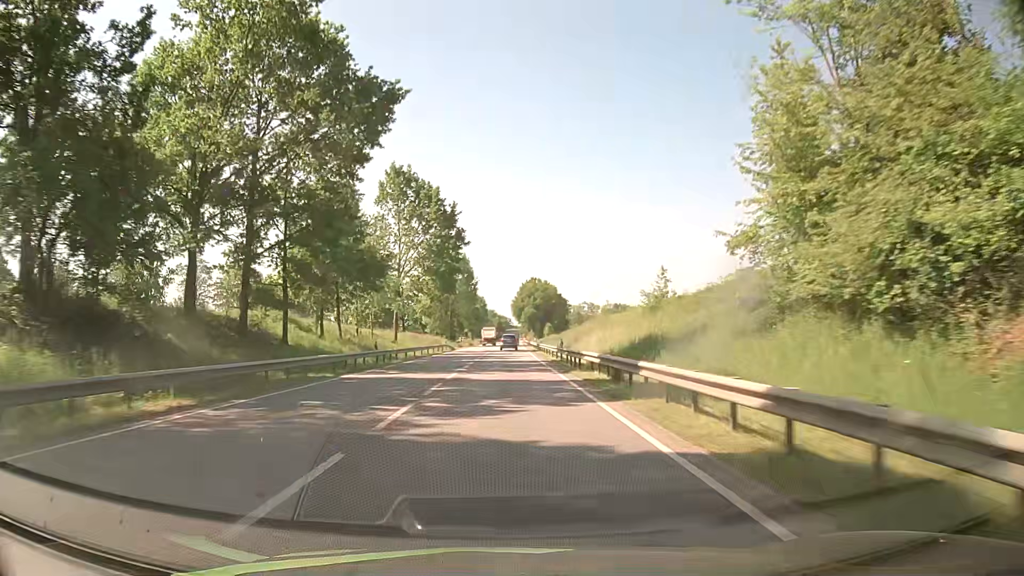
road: primary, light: Day
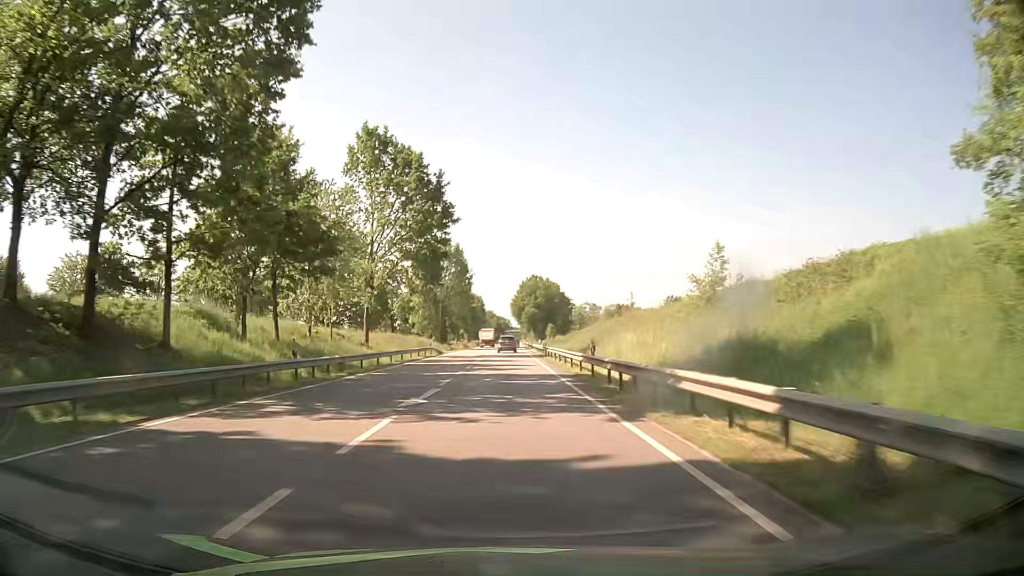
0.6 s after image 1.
(-0.2, +13.8) m; -1°
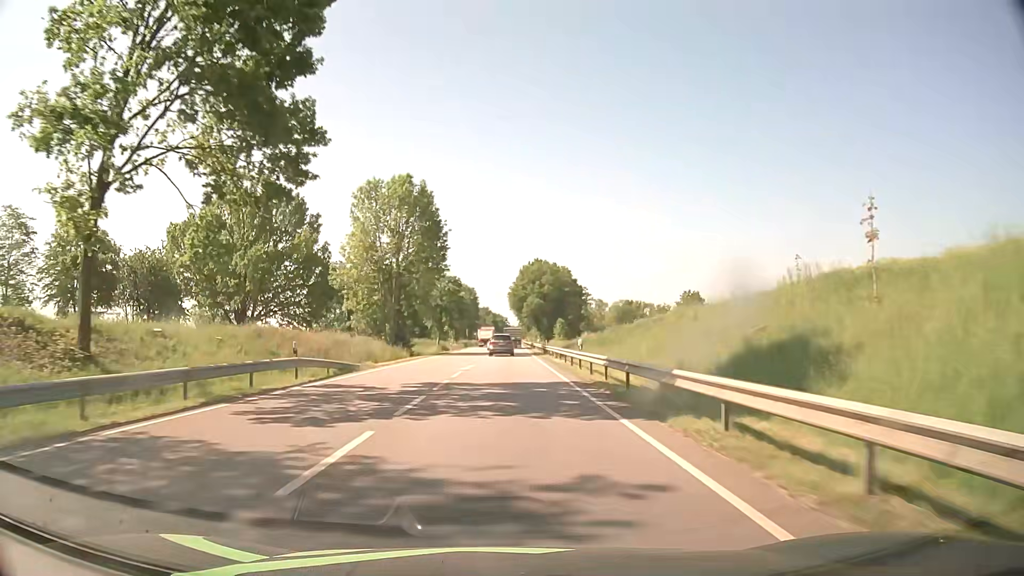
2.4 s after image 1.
(+0.2, +37.9) m; 0°
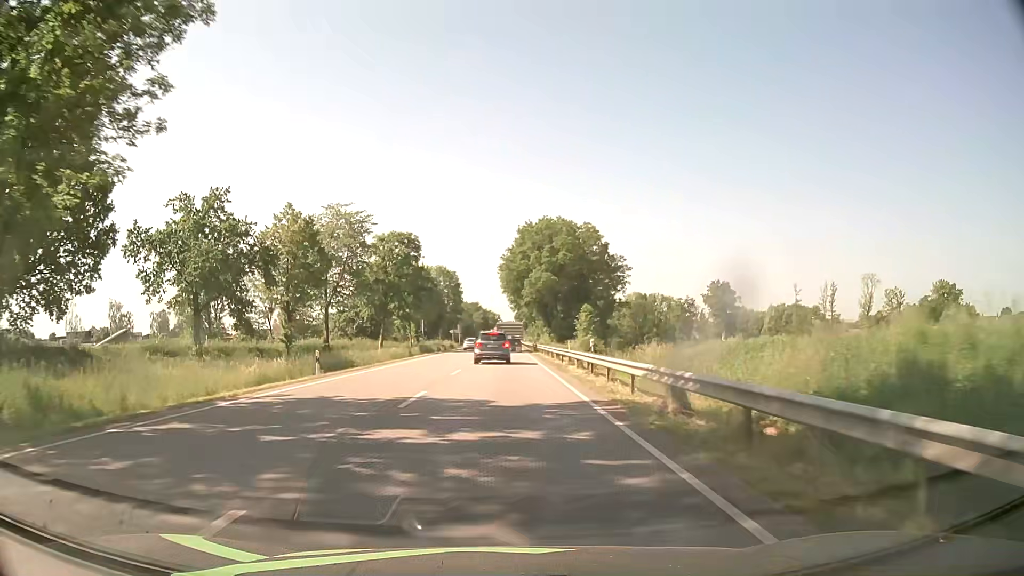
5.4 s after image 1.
(+0.5, +52.6) m; +1°
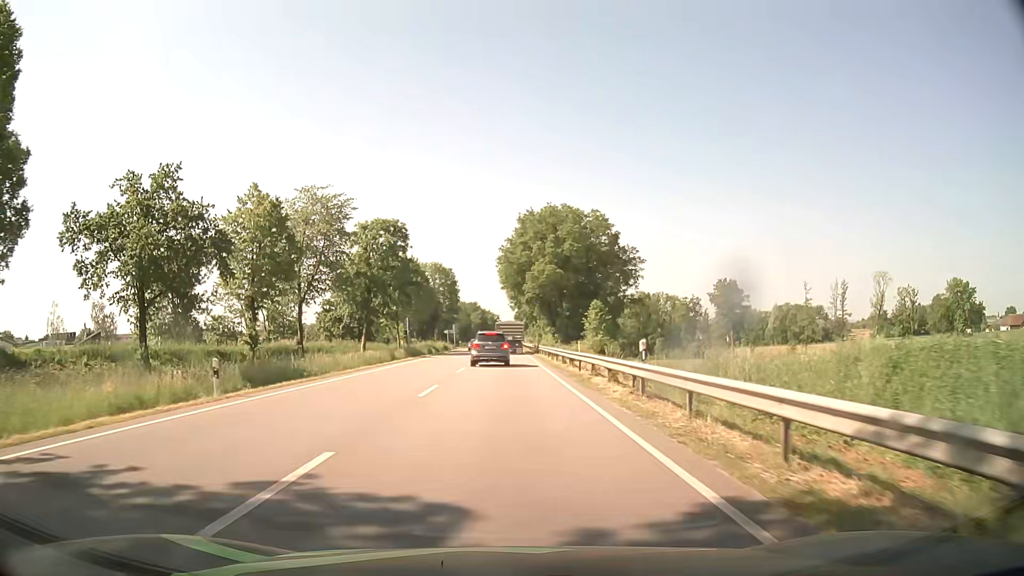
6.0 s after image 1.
(0.0, +9.1) m; 0°
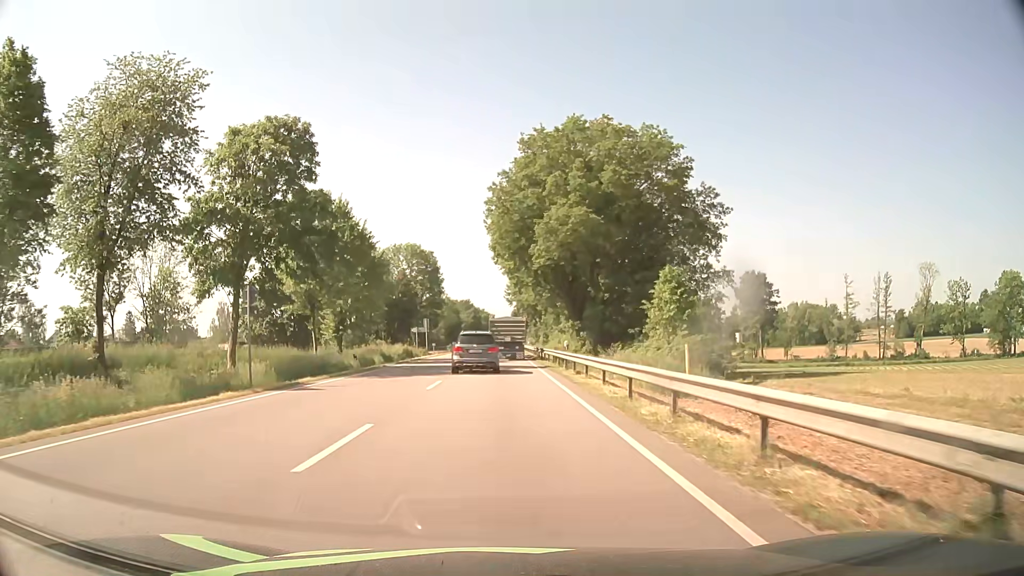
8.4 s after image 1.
(0.0, +32.7) m; 0°
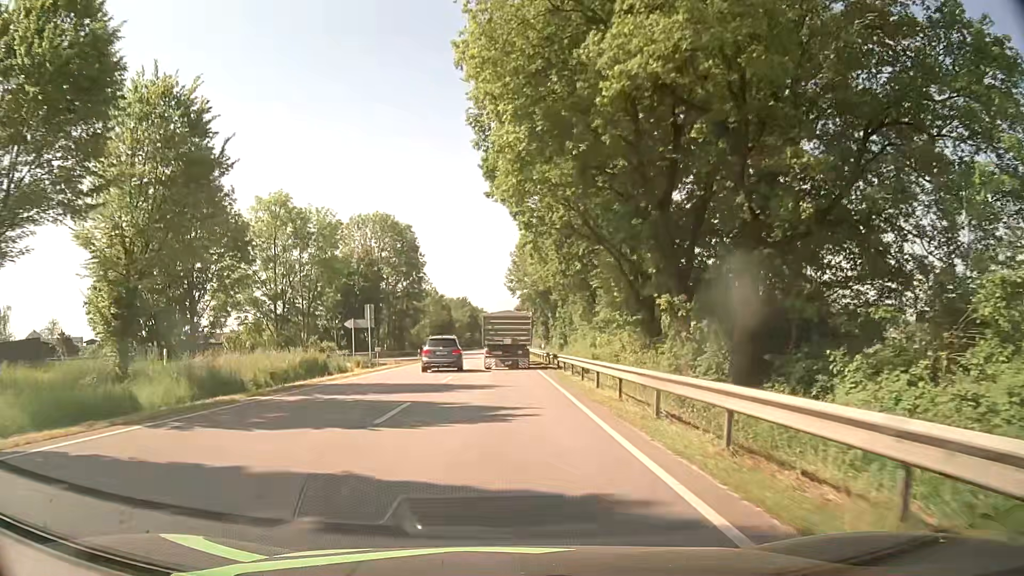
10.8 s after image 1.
(0.0, +31.3) m; 0°
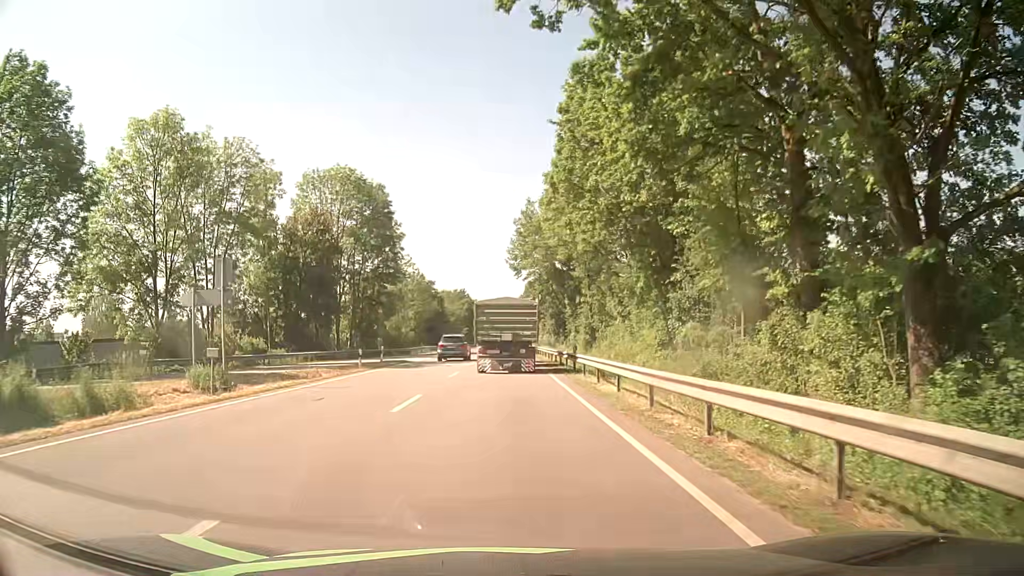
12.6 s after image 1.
(-0.1, +22.7) m; -1°
(0, +10) (0, +20) (+1, +30) (+1, +40) (+1, +50) (+1, +60) (+2, +70) (+2, +80) (+2, +90) (+2, +100) m
